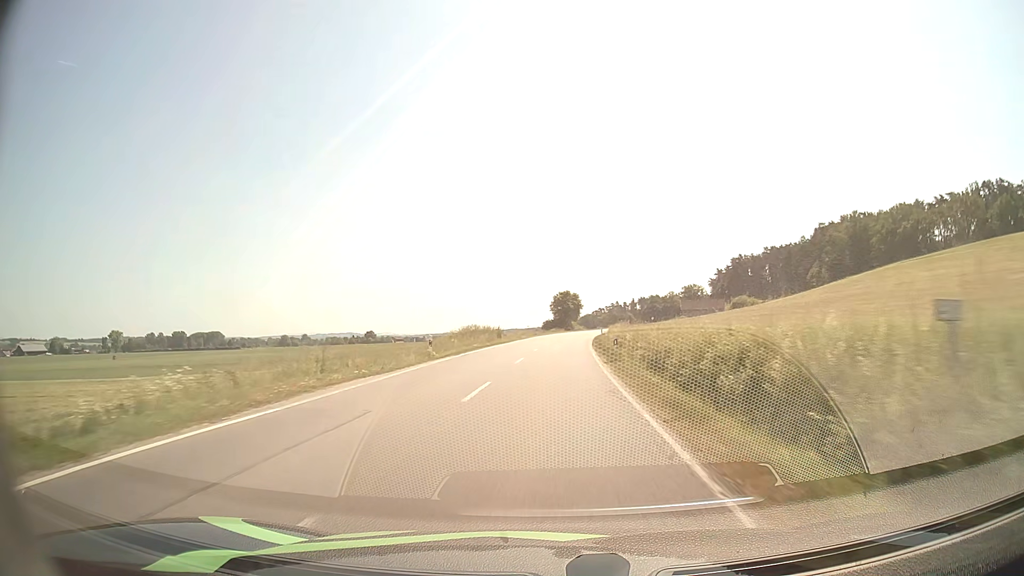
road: secondary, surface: asphalt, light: Day
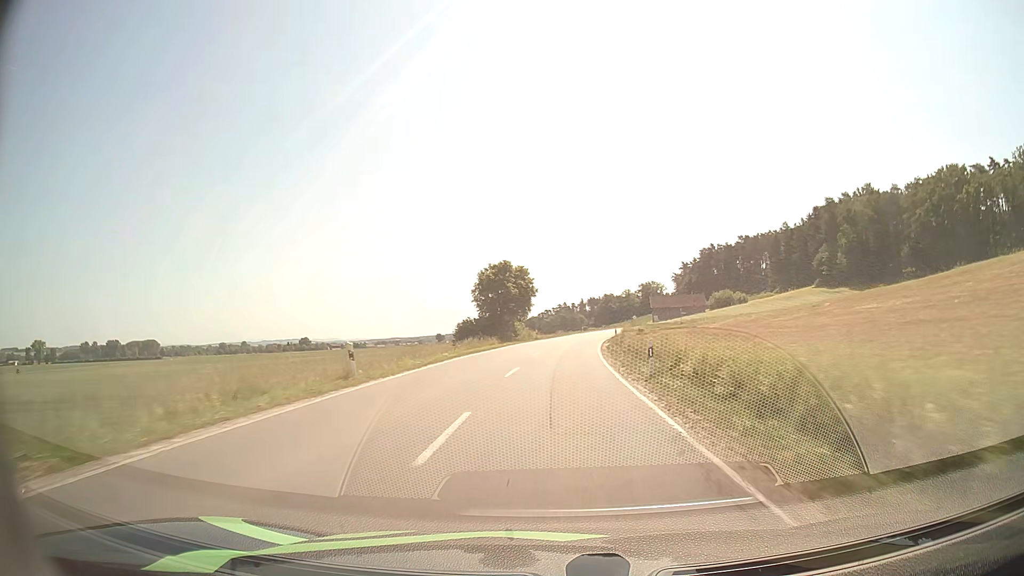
(+2.1, +61.9) m; +5°
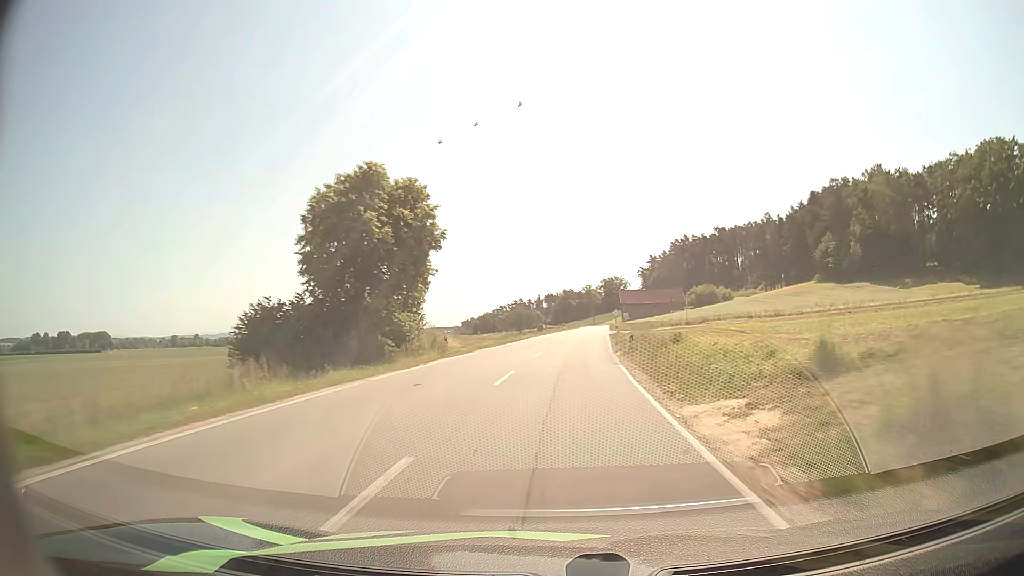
(+1.2, +37.8) m; +4°
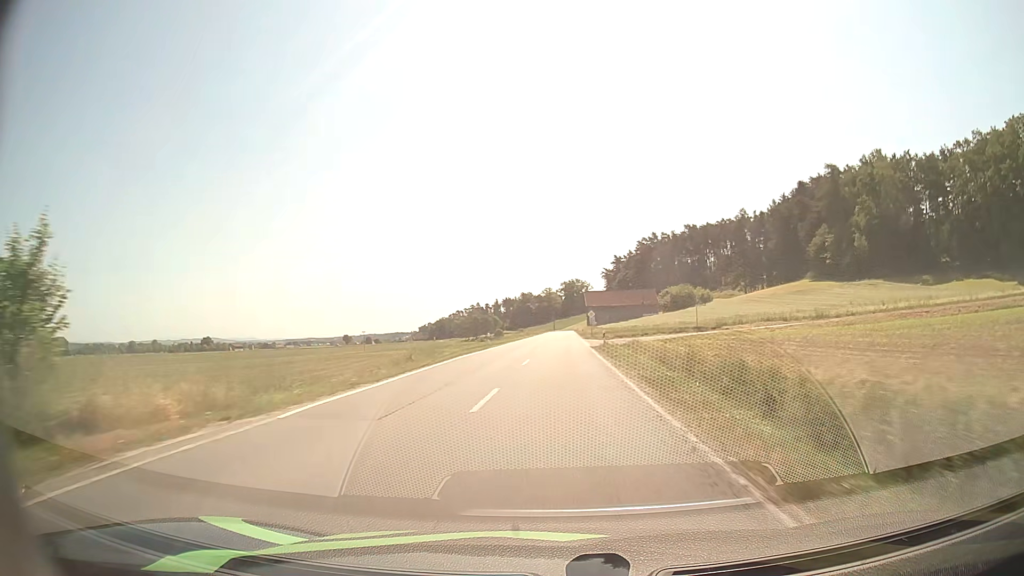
(+0.8, +25.5) m; +3°
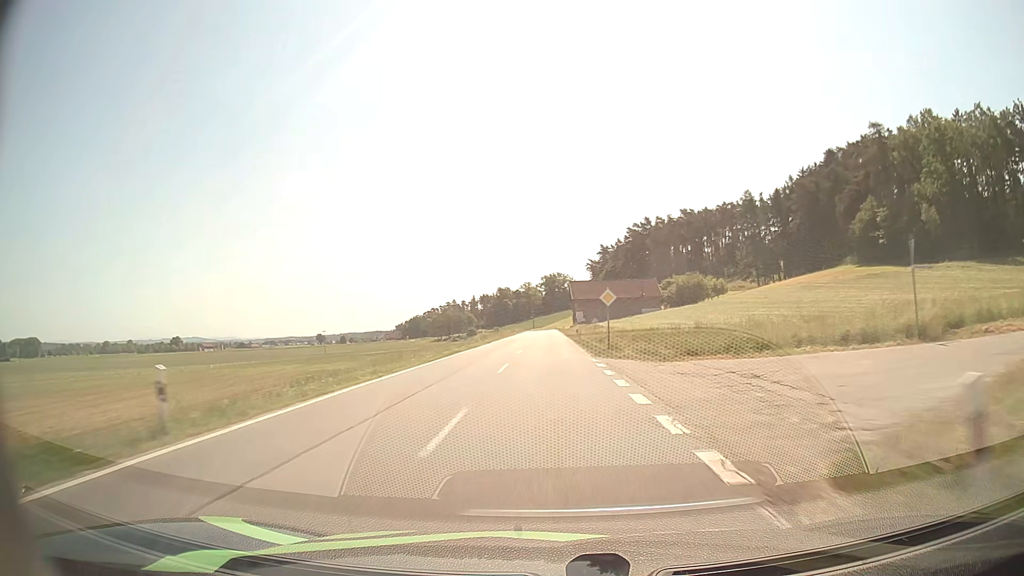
(+0.9, +38.6) m; +2°
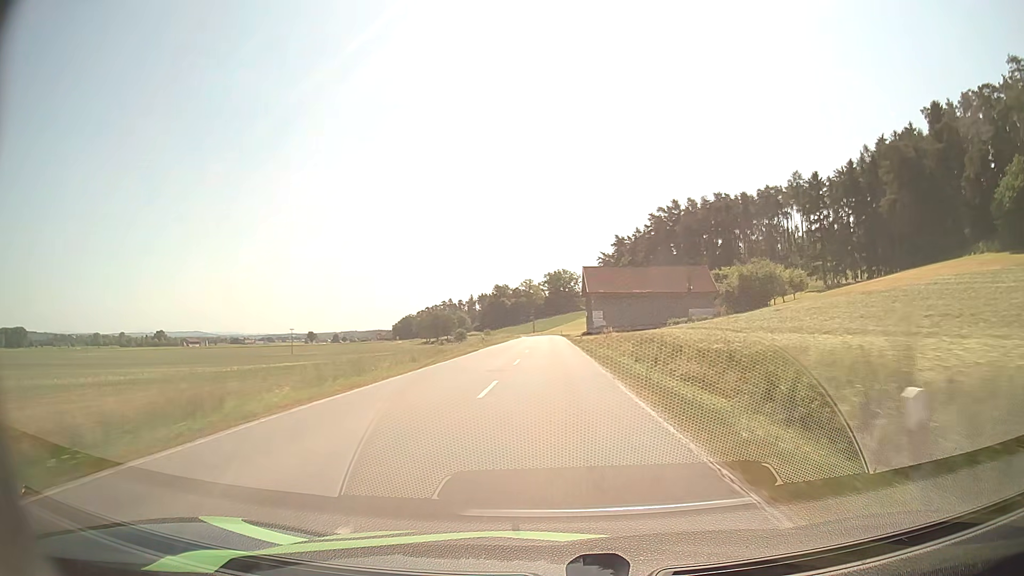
(-0.1, +51.6) m; 0°
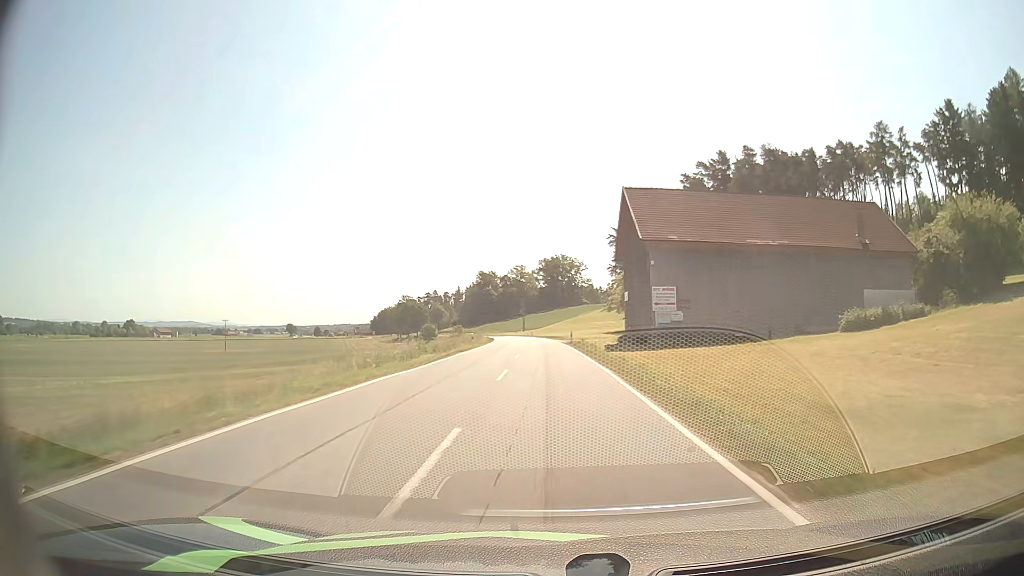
(0.0, +64.8) m; 0°
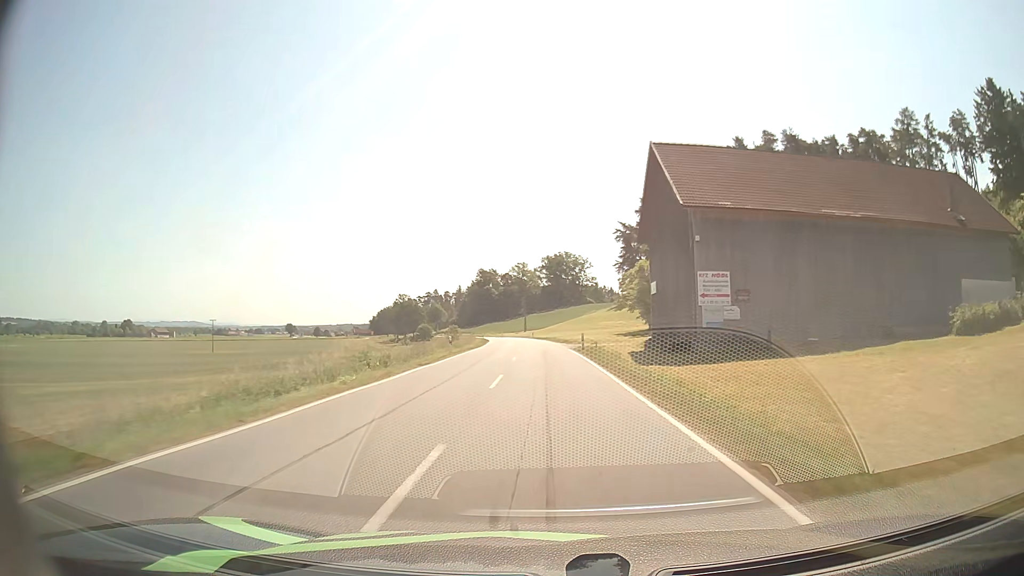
(0.0, +12.7) m; 0°
(0, +10) (0, +20) (0, +30) (0, +40) (-1, +50) (-1, +60) (-2, +70) (-3, +80) (-4, +90) (-5, +100) m
